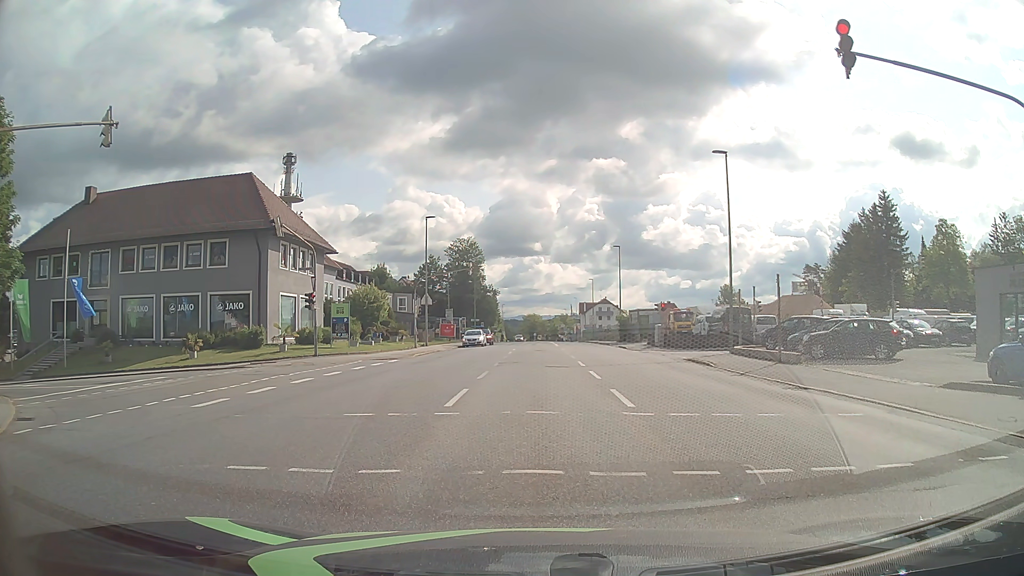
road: tertiary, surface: asphalt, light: Day
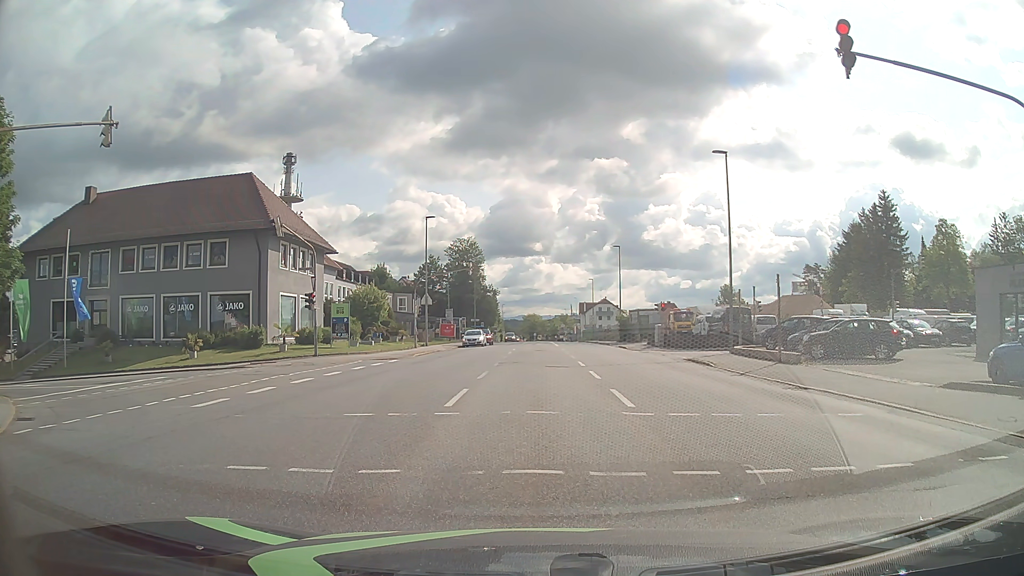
(0.0, 0.0) m; 0°
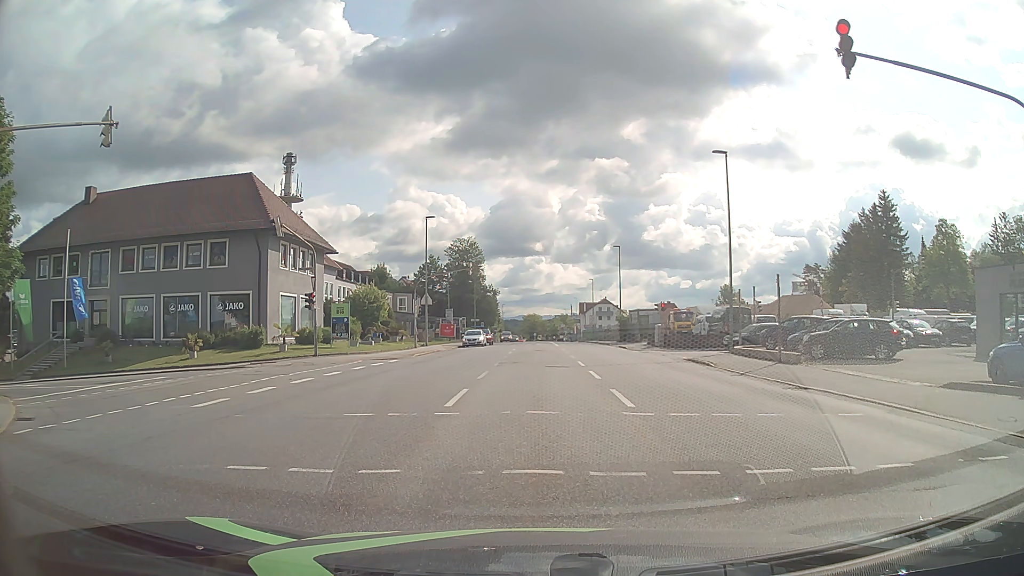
(0.0, 0.0) m; 0°
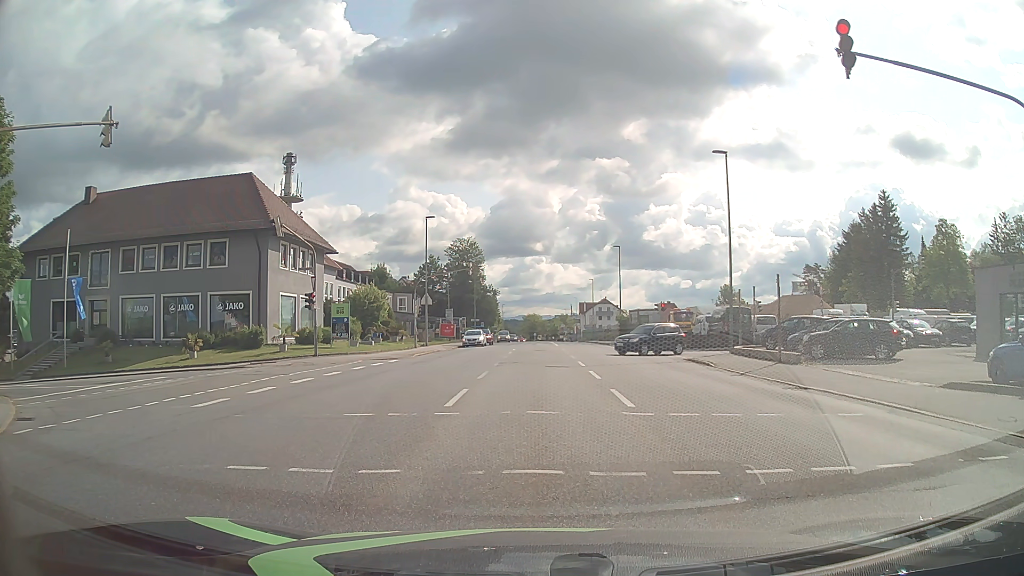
(0.0, 0.0) m; 0°
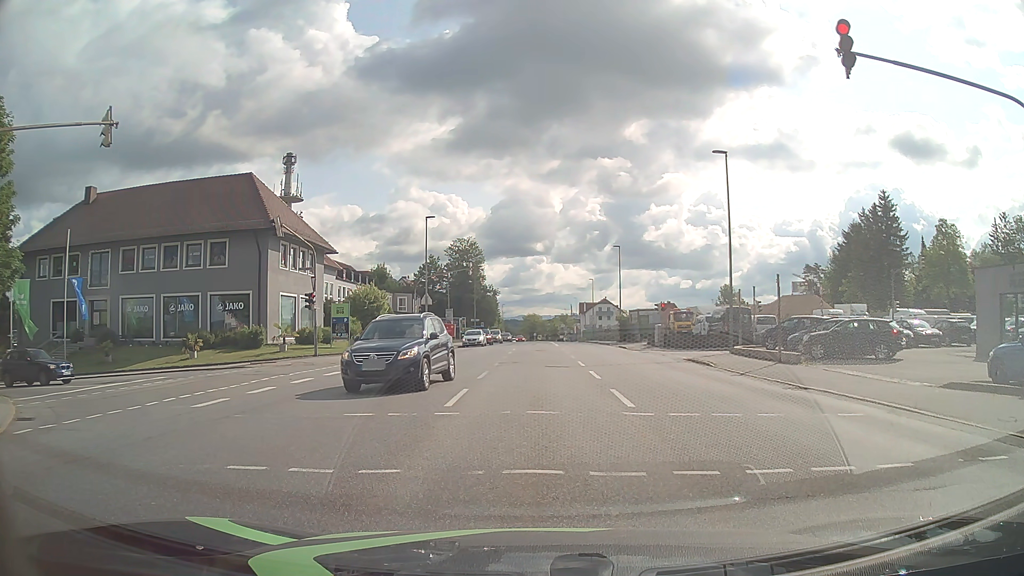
(0.0, 0.0) m; 0°
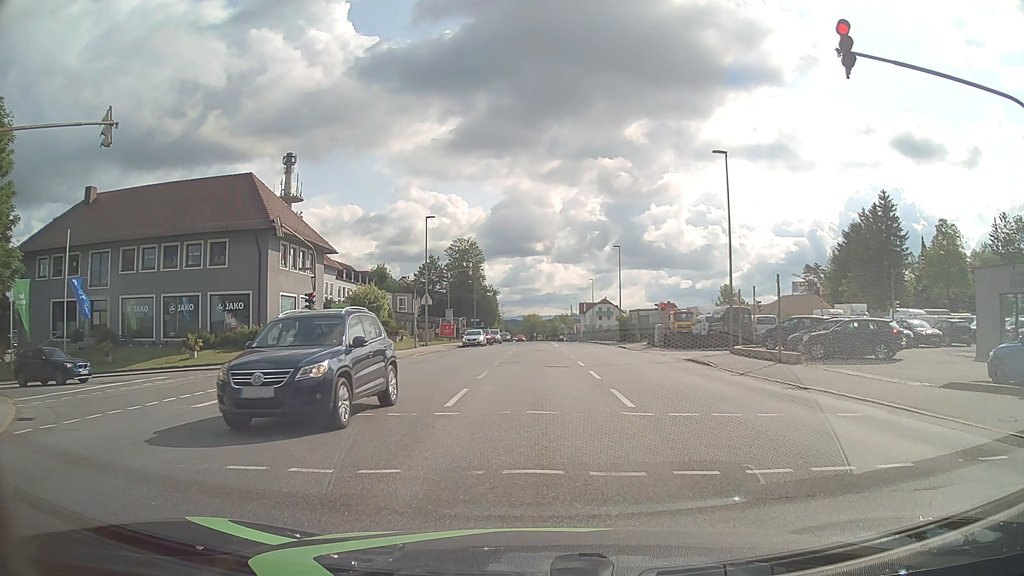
(0.0, 0.0) m; 0°
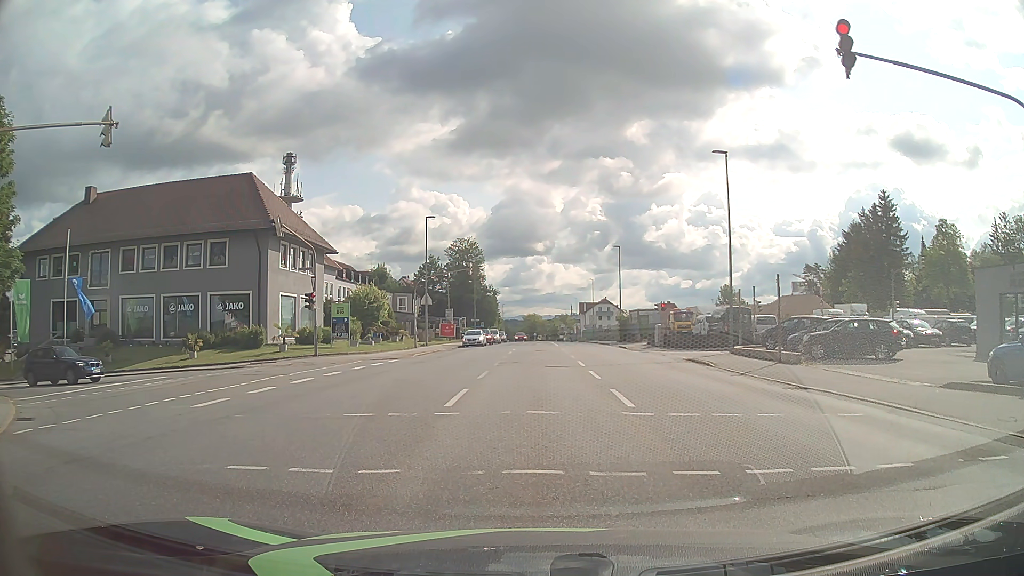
(0.0, 0.0) m; 0°
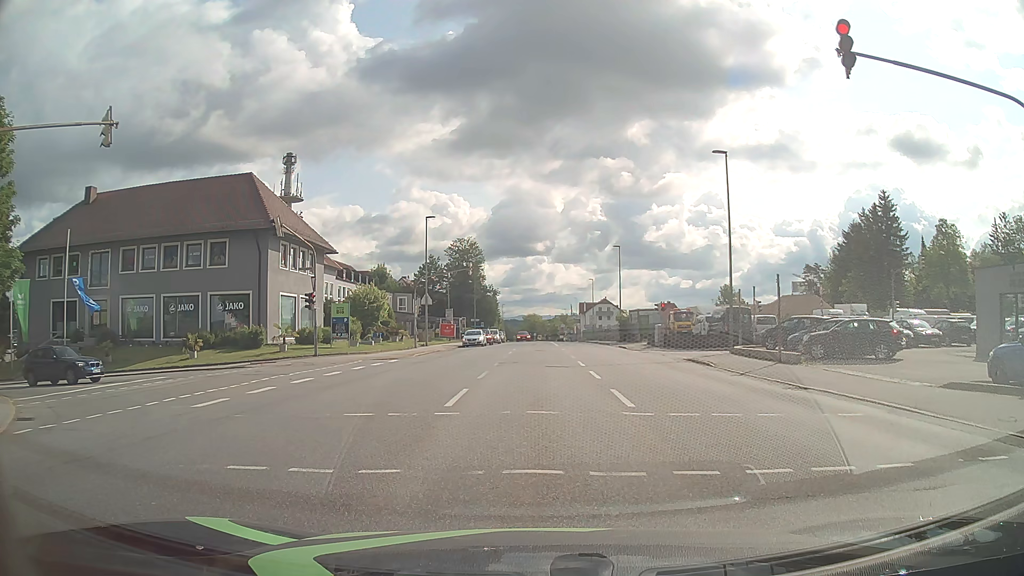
(0.0, 0.0) m; 0°
